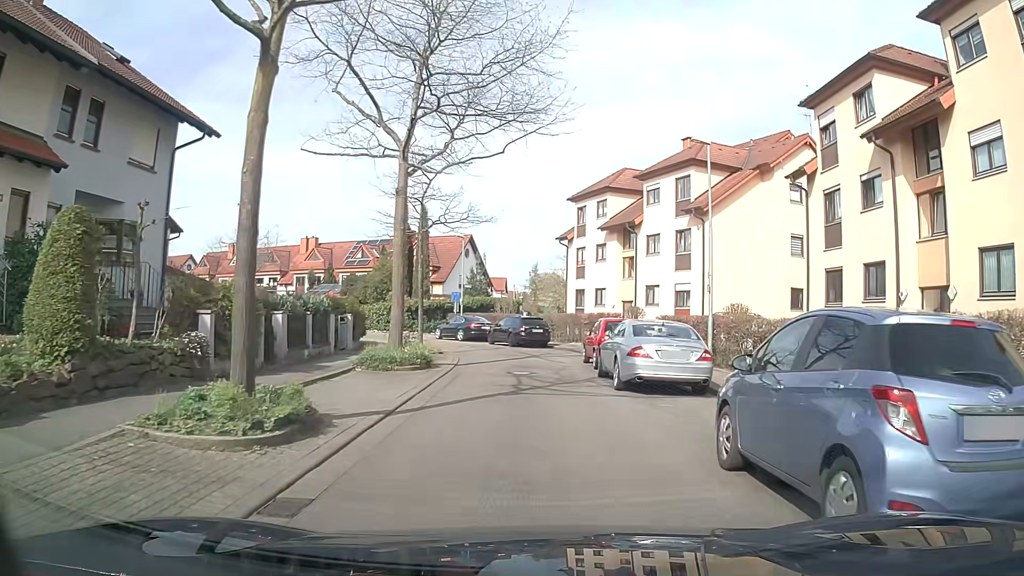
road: residential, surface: asphalt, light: Day
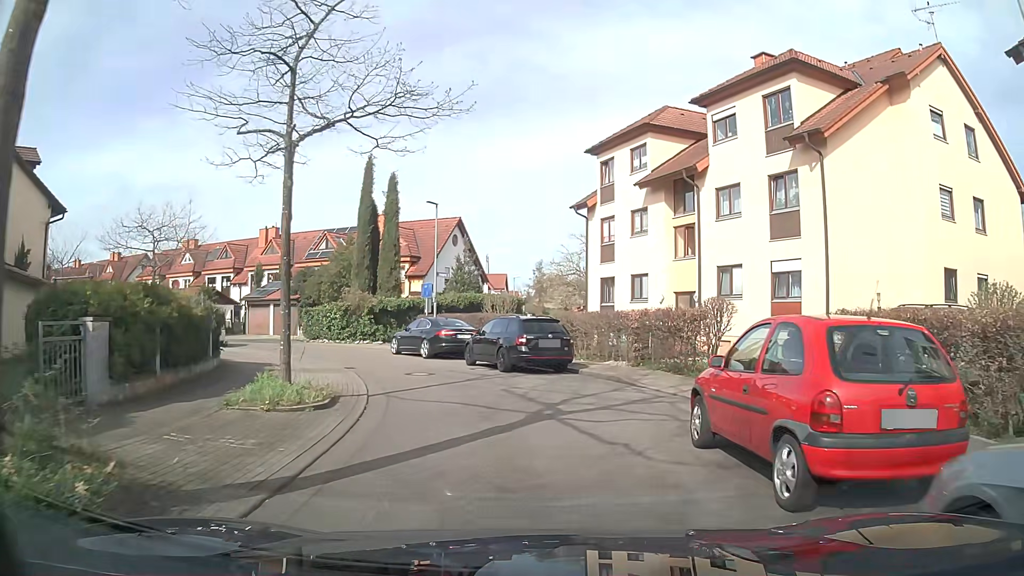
(0.0, +13.8) m; -1°
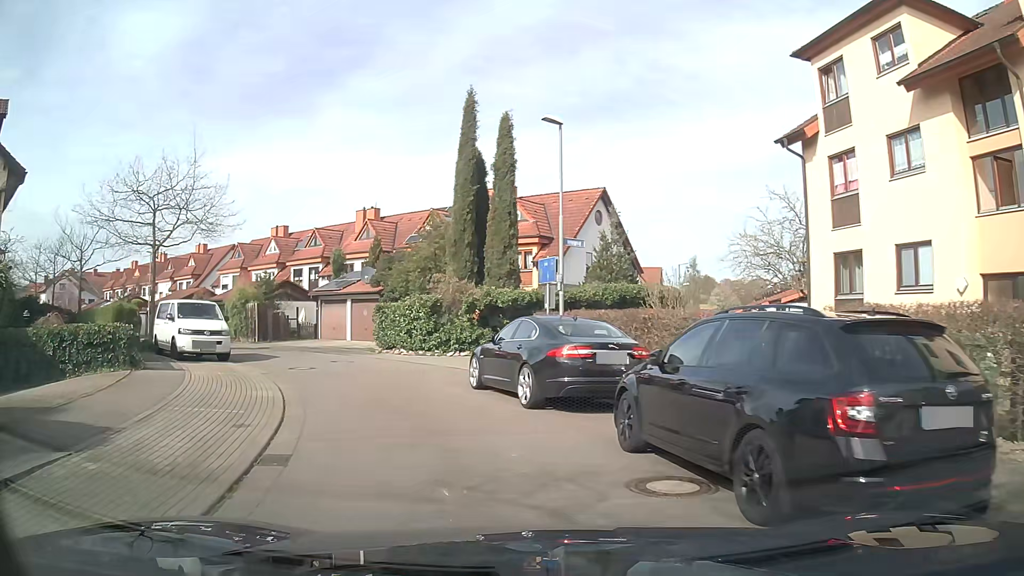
(-0.7, +12.8) m; -13°
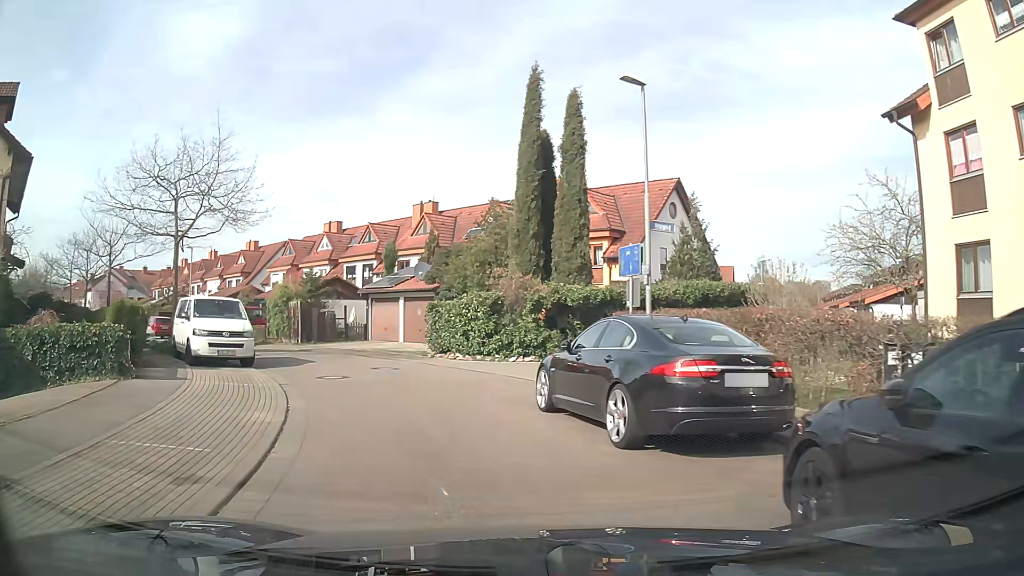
(-0.1, +3.2) m; -6°
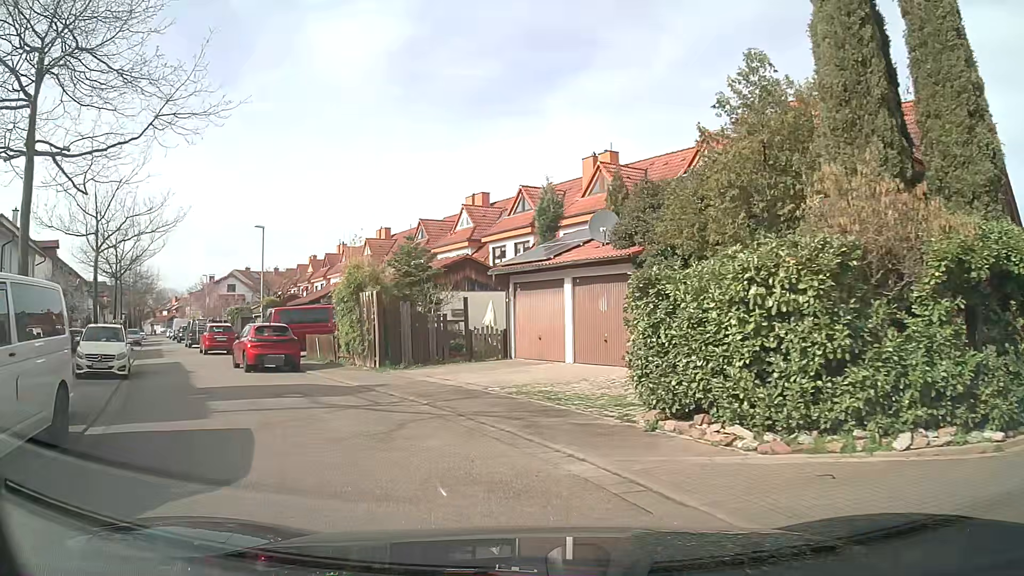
(-1.8, +15.3) m; -14°
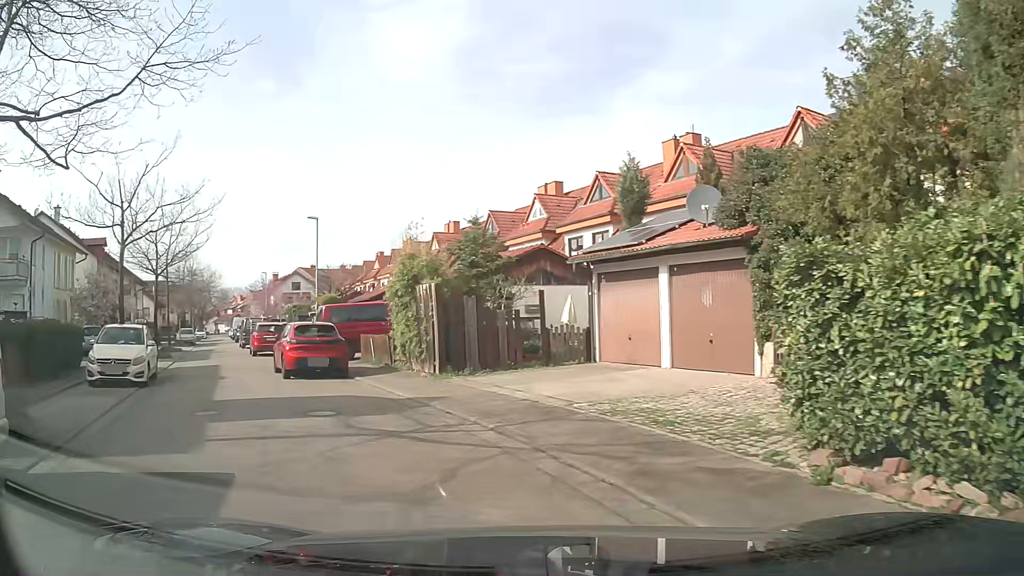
(-0.1, +2.8) m; -6°
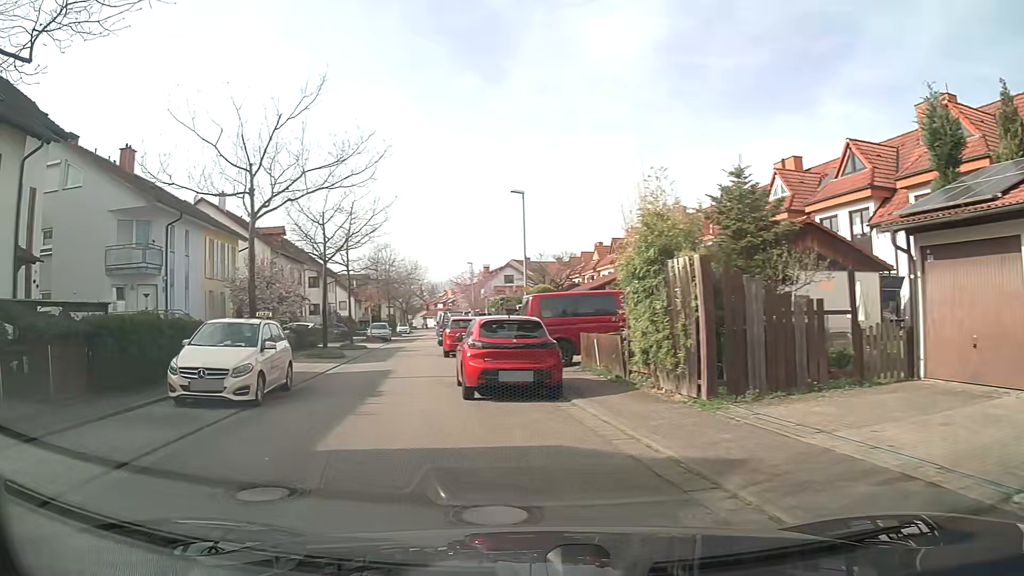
(-0.8, +5.6) m; -17°
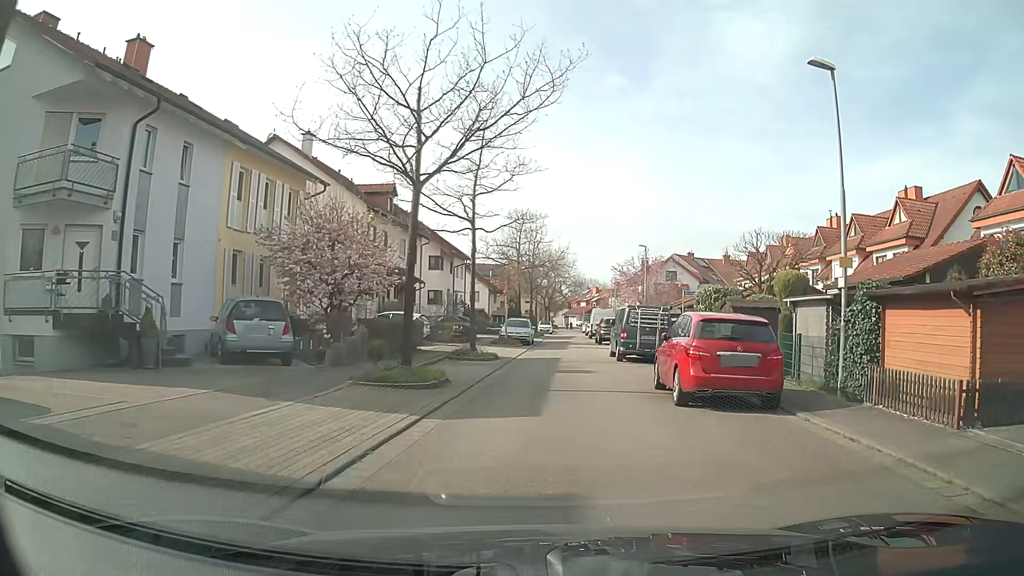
(-3.2, +14.7) m; -11°
